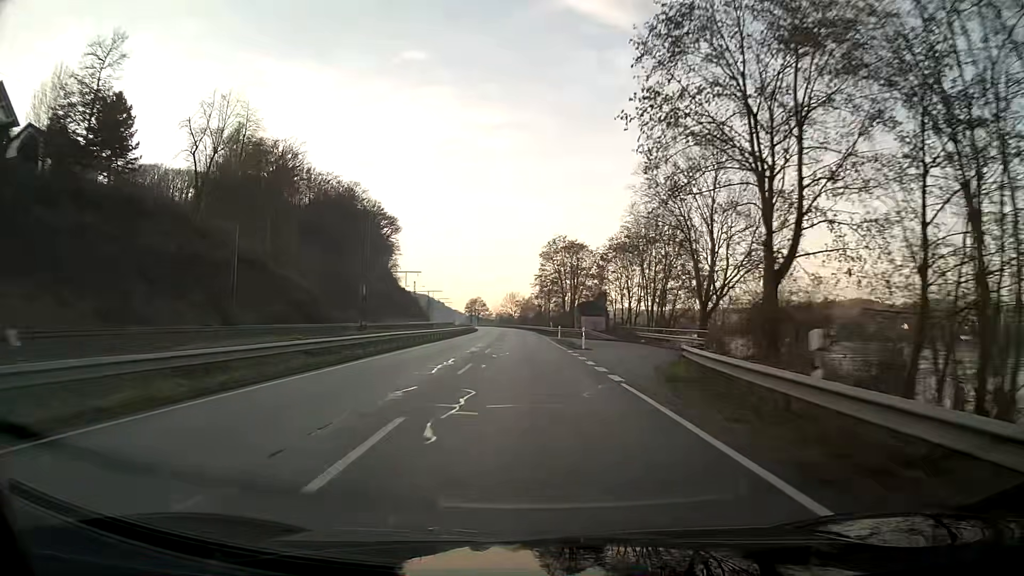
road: primary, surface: asphalt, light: Day
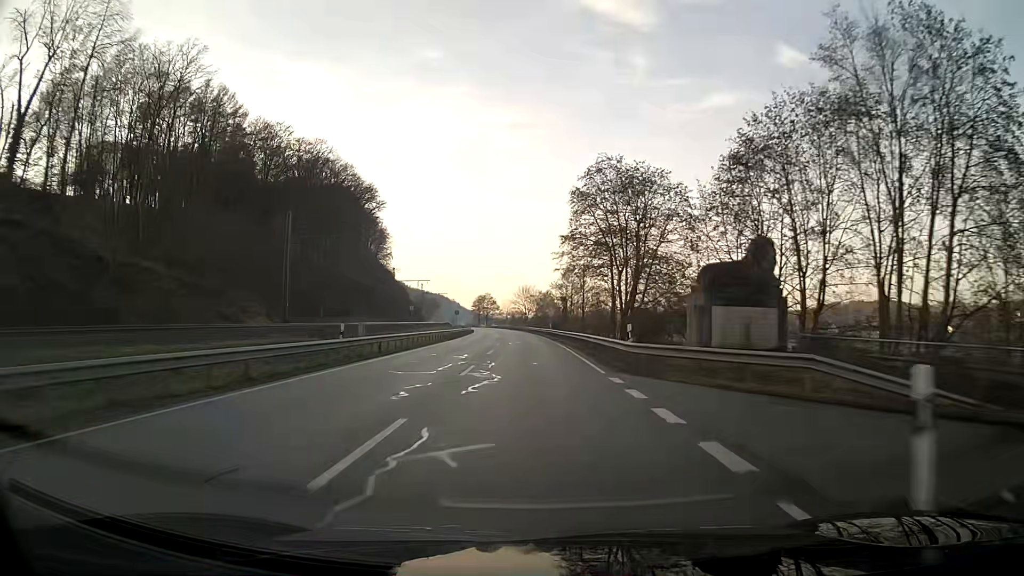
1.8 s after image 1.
(-0.5, +47.9) m; -1°
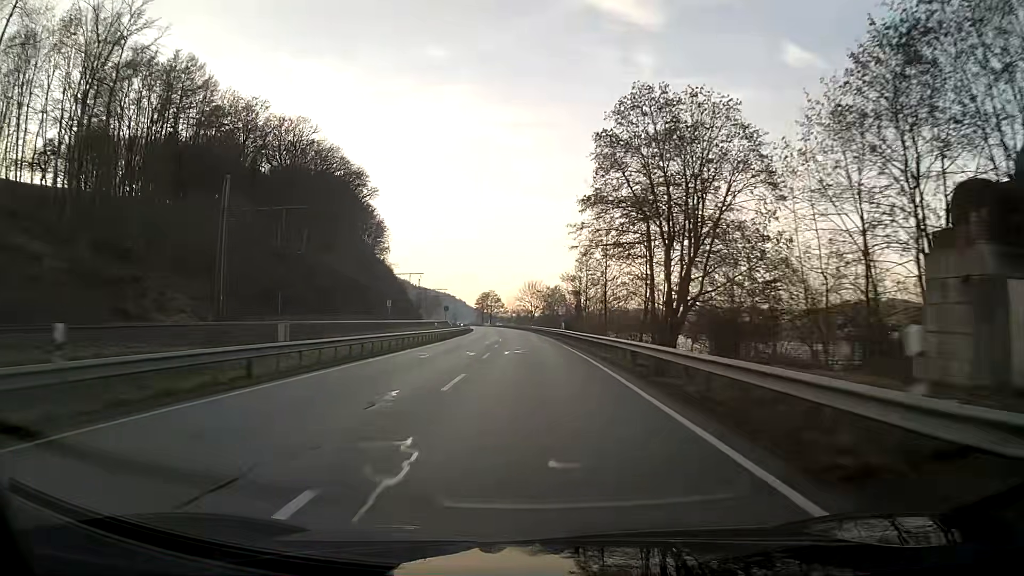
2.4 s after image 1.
(-0.1, +16.0) m; -1°
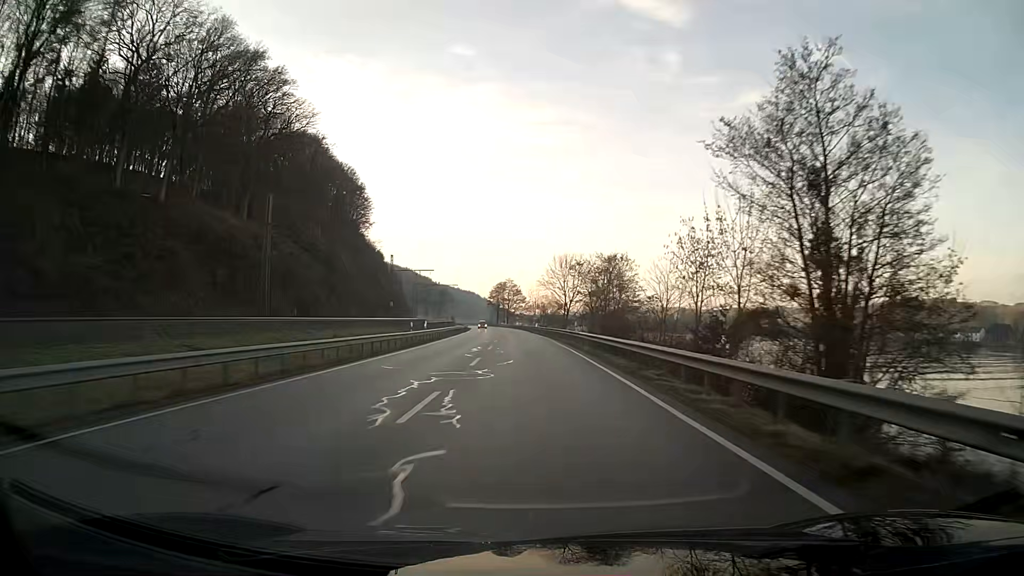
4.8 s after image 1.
(-1.3, +64.0) m; -2°
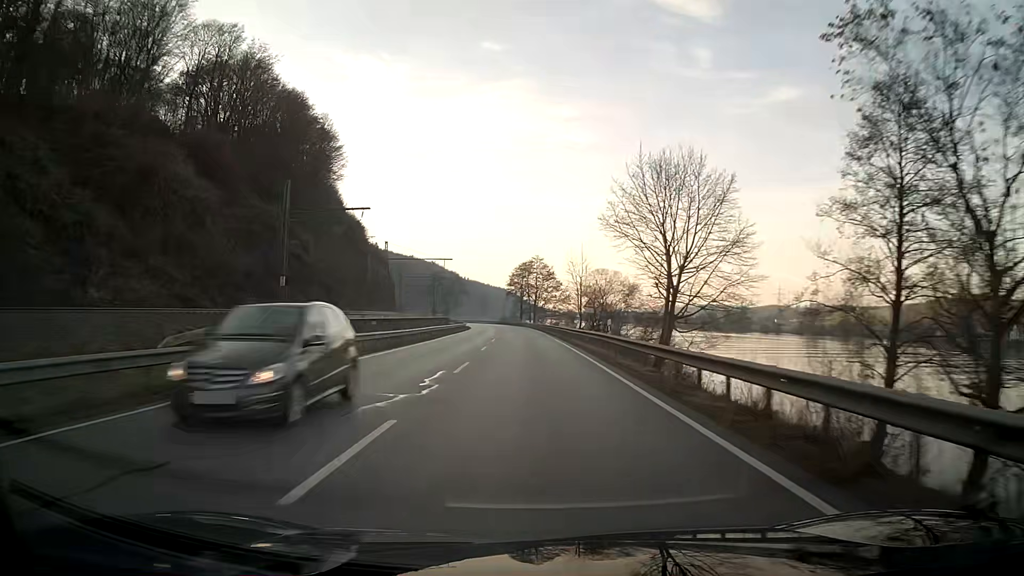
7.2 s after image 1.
(-1.5, +63.9) m; -3°
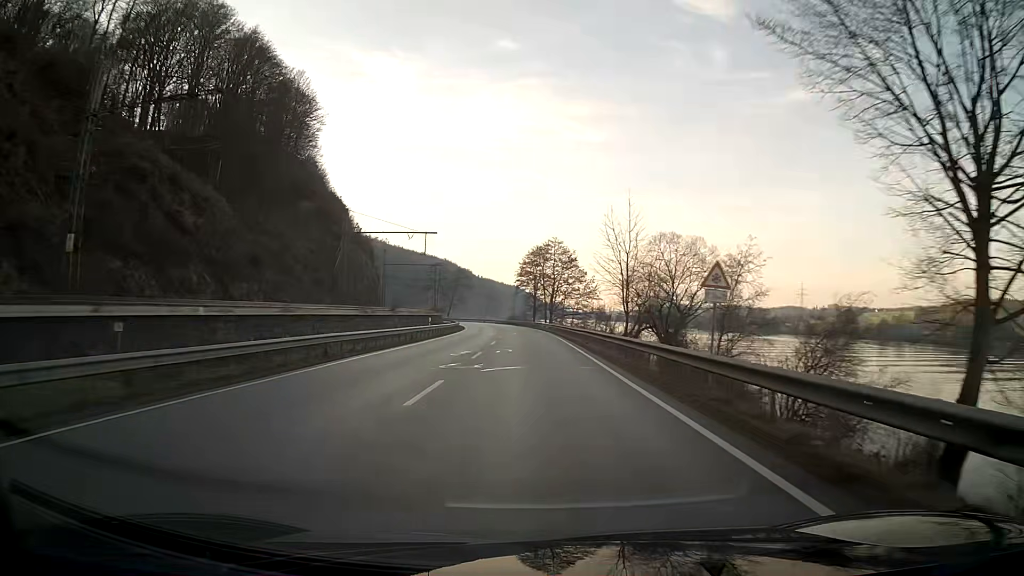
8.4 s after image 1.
(-0.3, +30.2) m; -1°
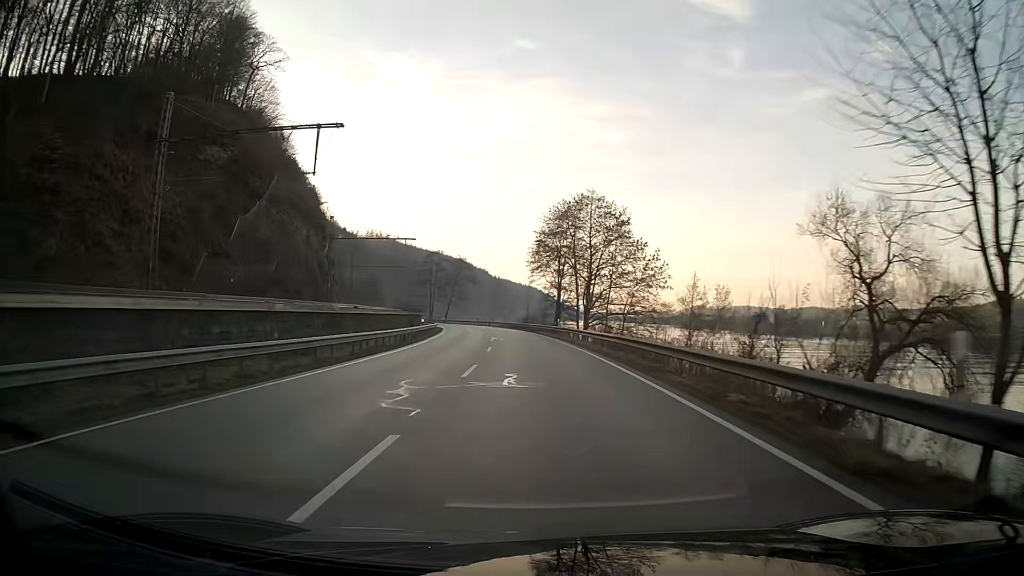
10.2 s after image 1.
(-0.5, +42.3) m; -1°
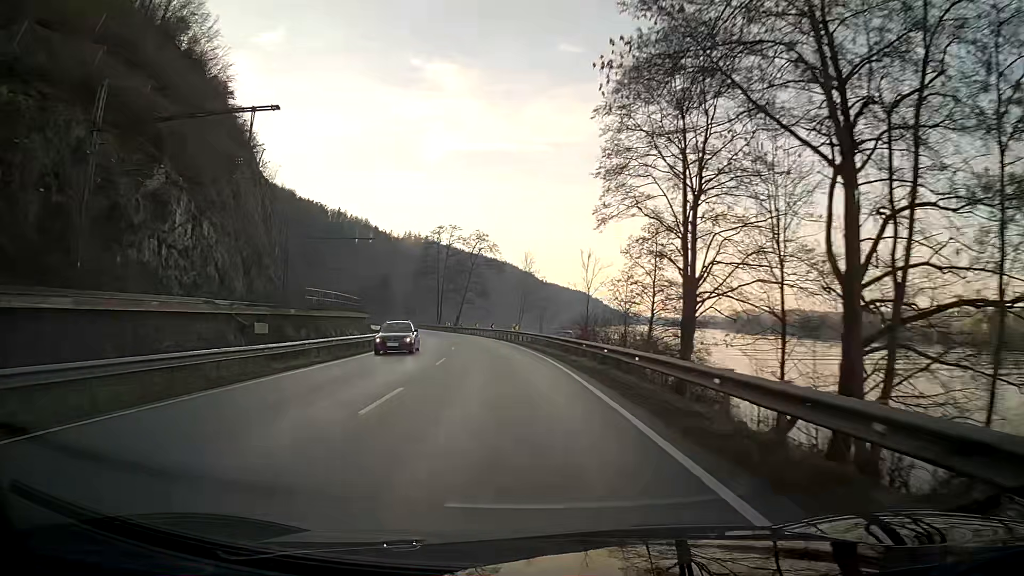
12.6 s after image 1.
(-1.5, +53.5) m; -5°
